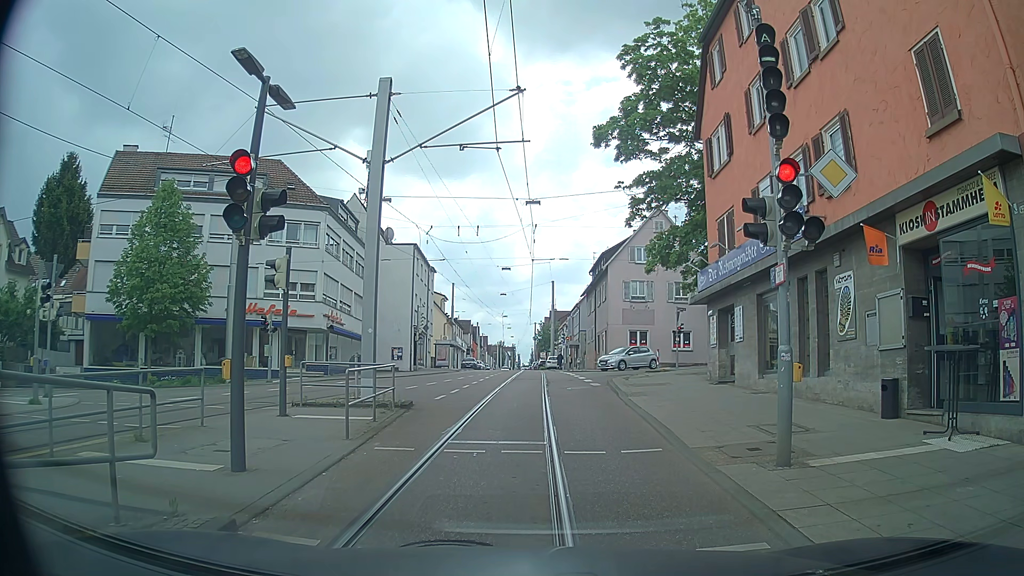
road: tertiary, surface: asphalt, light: Day
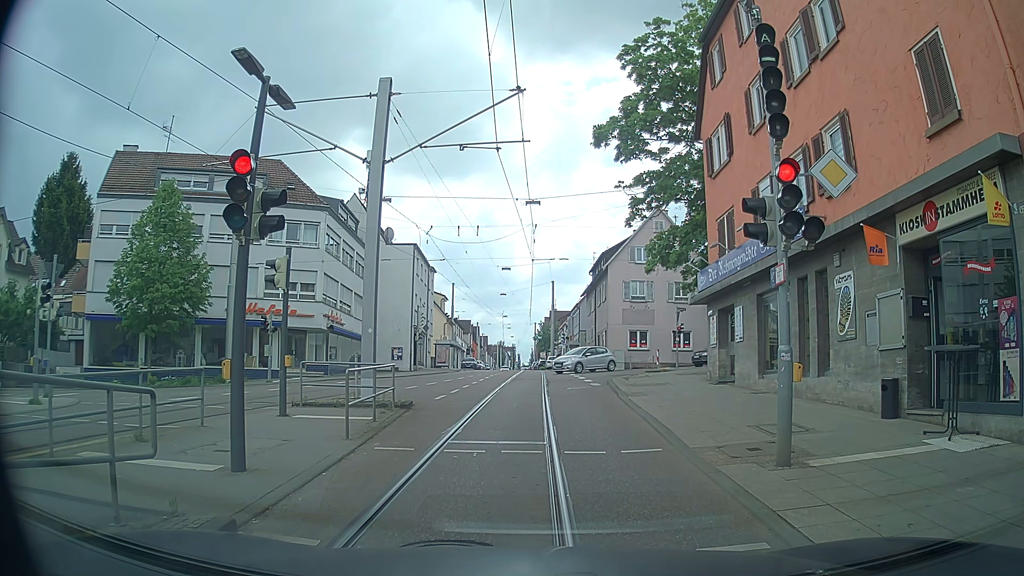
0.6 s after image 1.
(0.0, 0.0) m; 0°
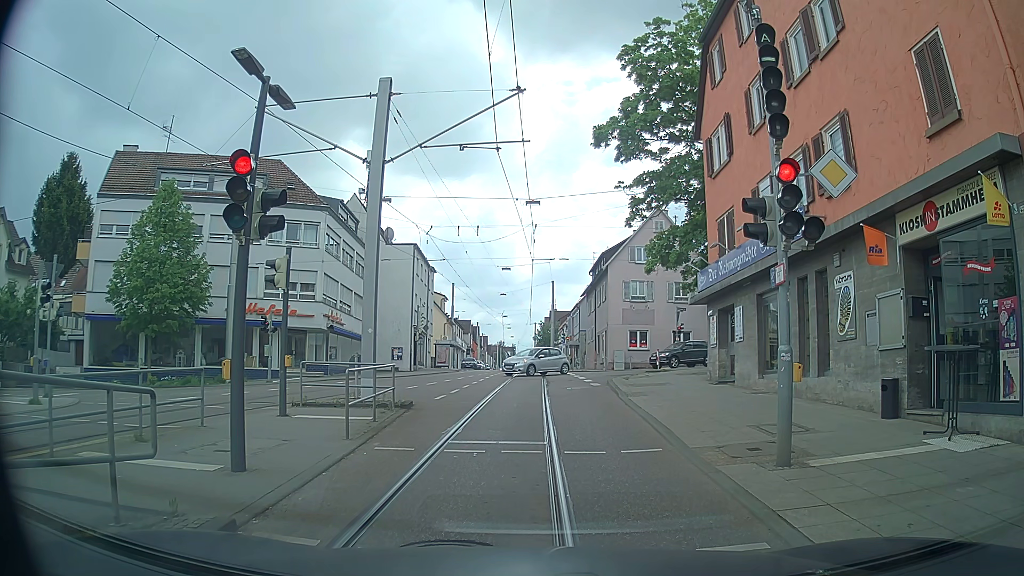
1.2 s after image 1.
(0.0, 0.0) m; 0°
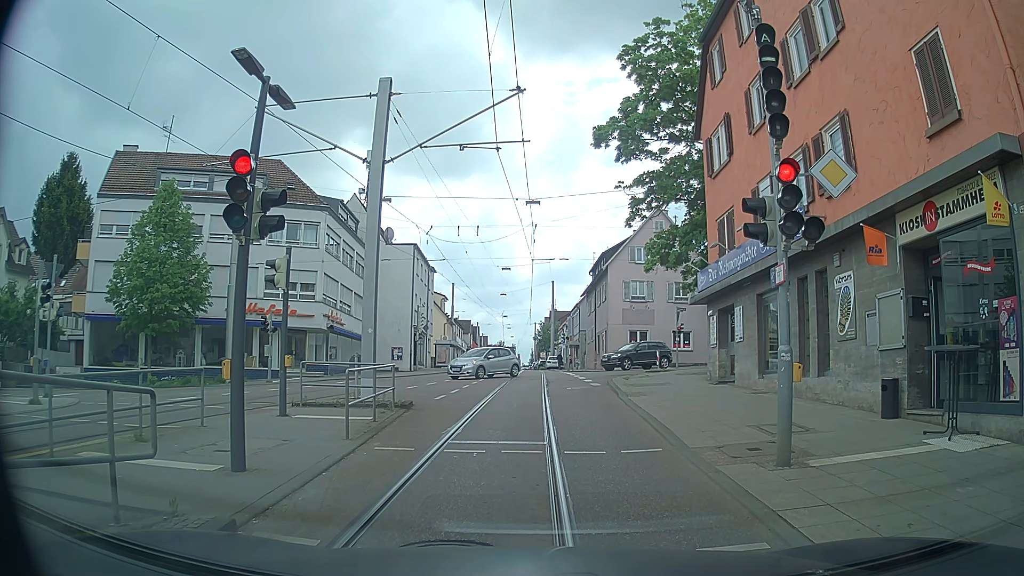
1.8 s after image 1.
(0.0, 0.0) m; 0°
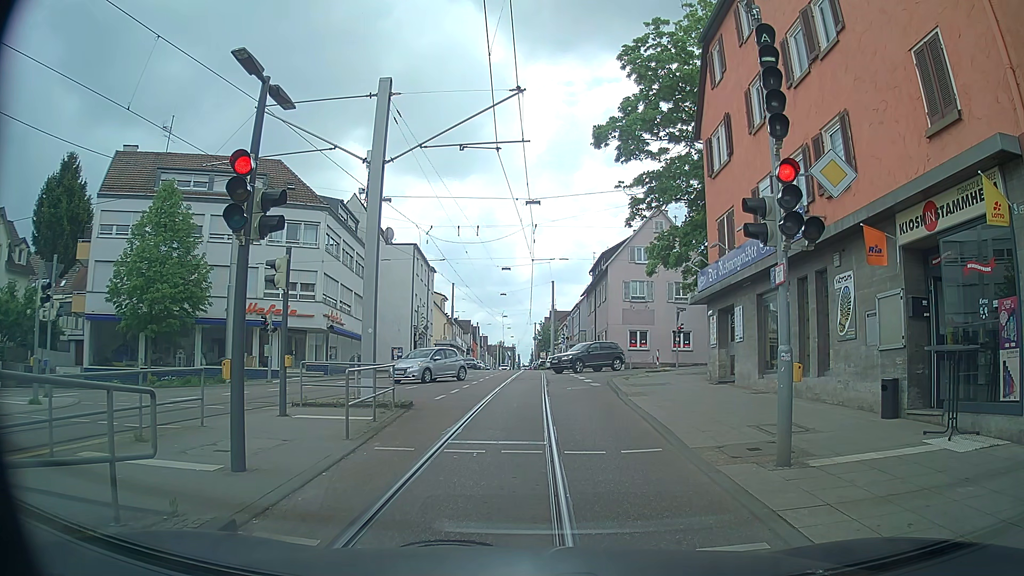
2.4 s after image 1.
(0.0, 0.0) m; 0°
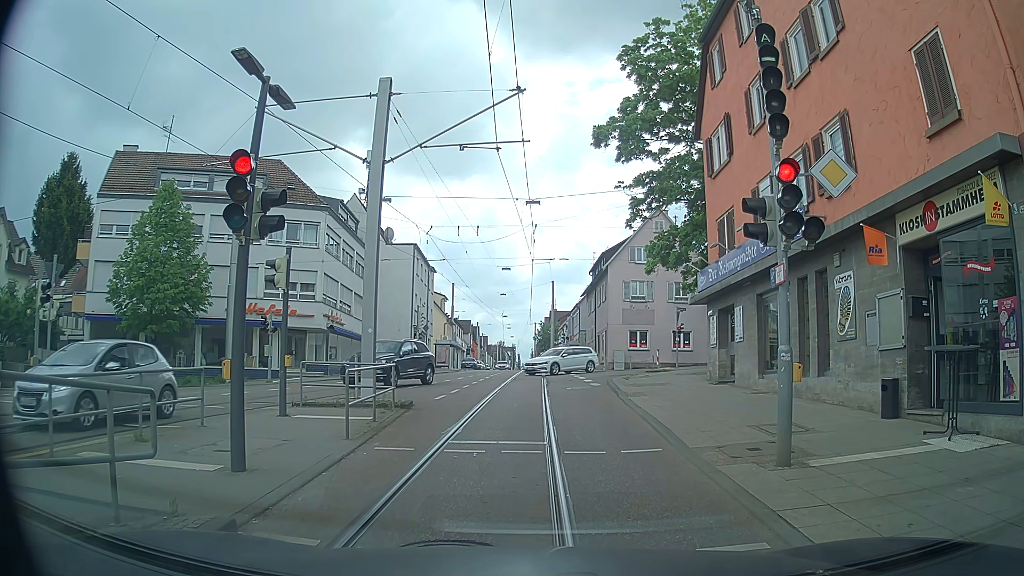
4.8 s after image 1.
(0.0, 0.0) m; 0°
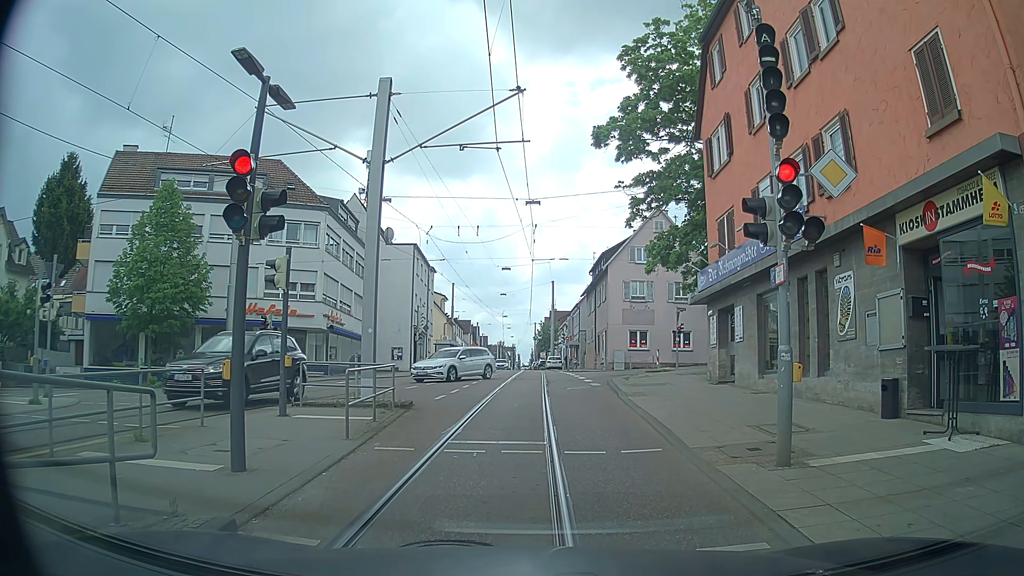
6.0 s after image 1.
(0.0, 0.0) m; 0°
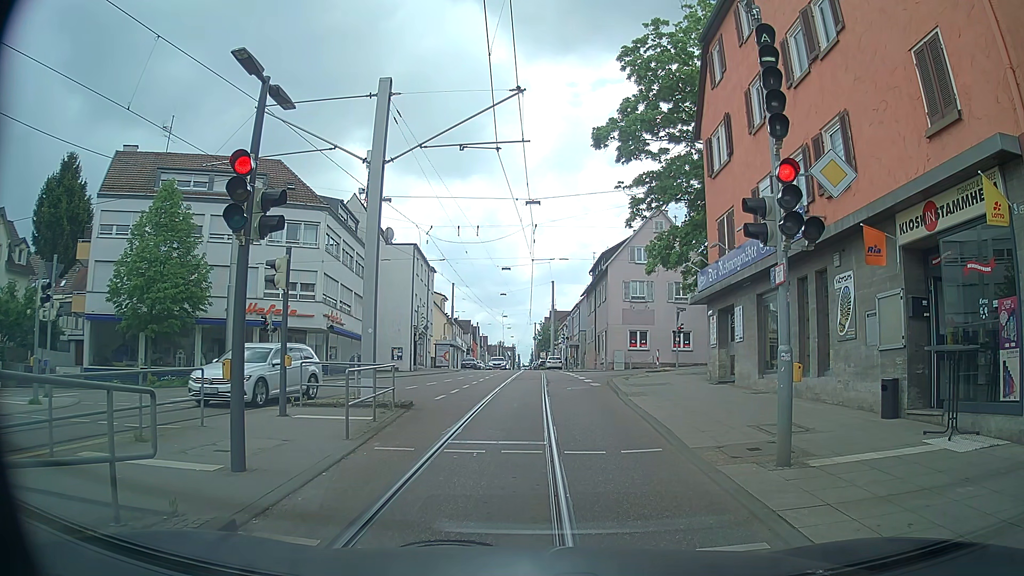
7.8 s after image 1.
(0.0, 0.0) m; 0°
